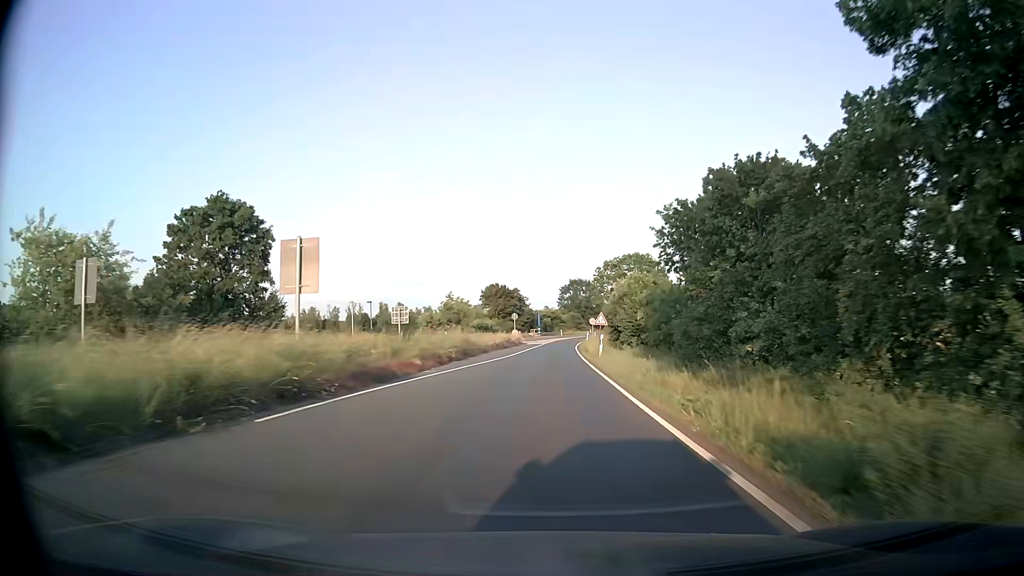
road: primary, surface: asphalt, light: Day
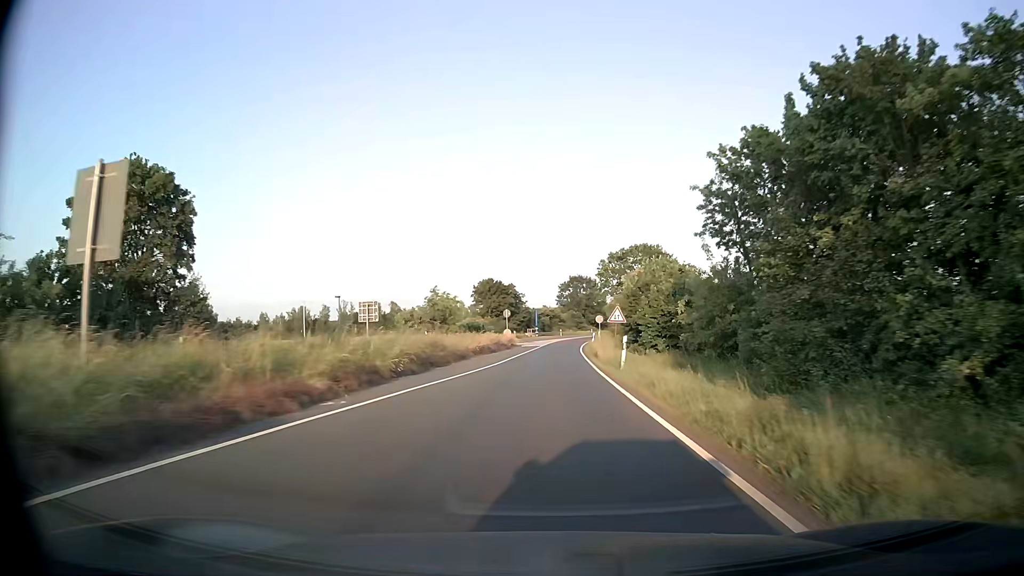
(0.0, +10.1) m; 0°
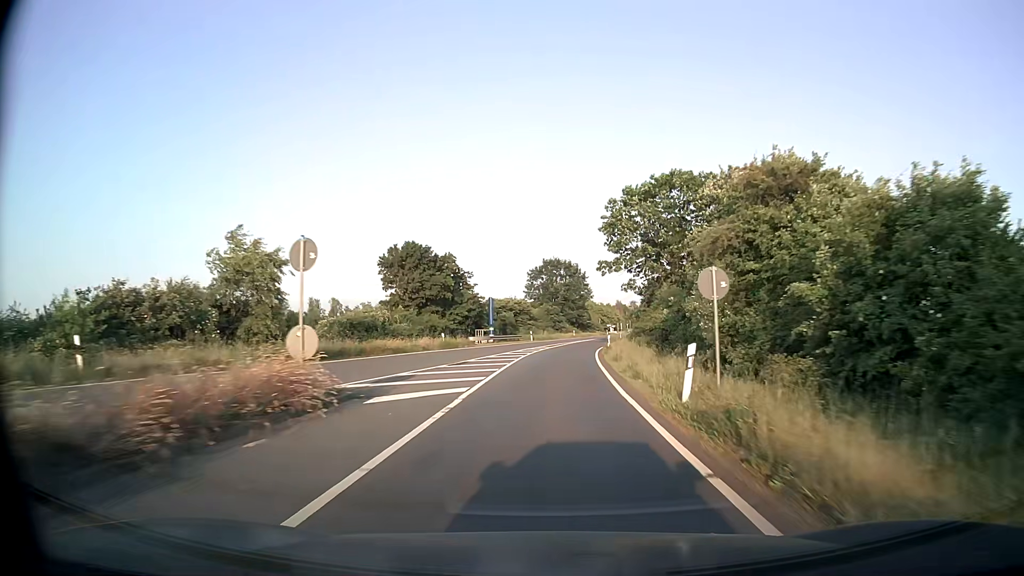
(+0.5, +41.7) m; +2°
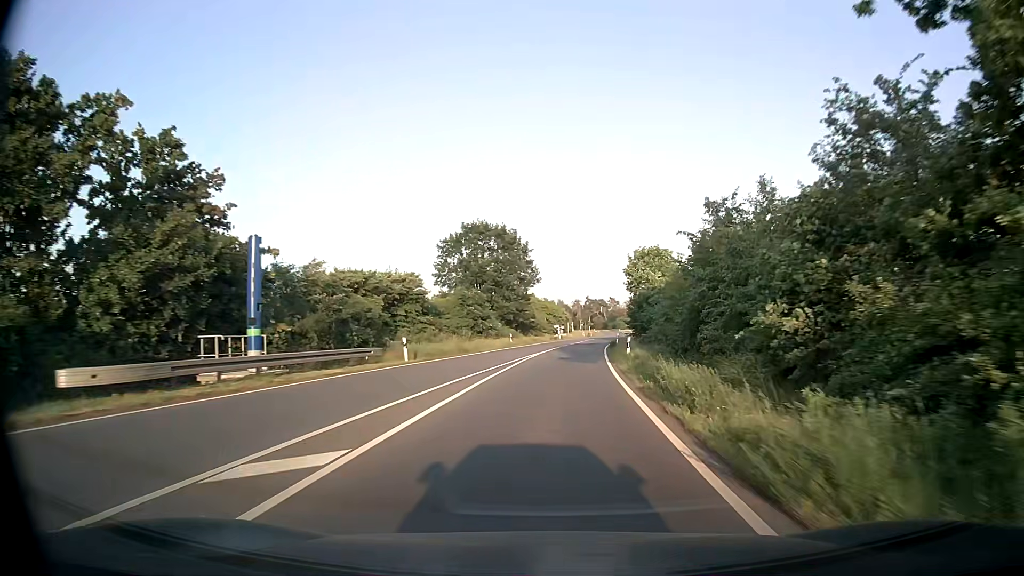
(+2.0, +43.4) m; +5°
(0, +10) (0, +20) (+1, +30) (+2, +40) (+3, +50) (+4, +60) (+5, +70) (+6, +80) (+8, +90) (+9, +99) m
